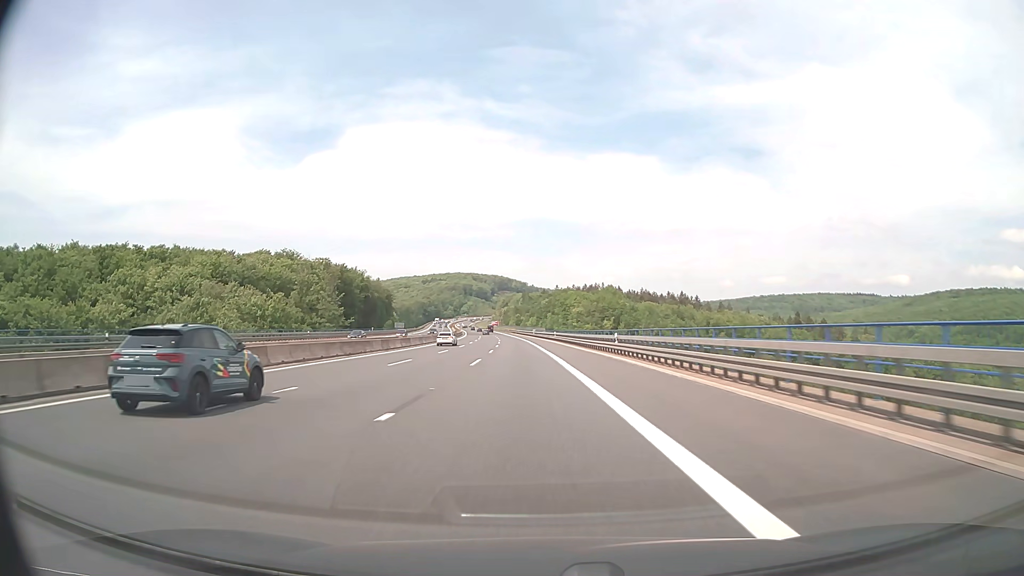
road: motorway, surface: asphalt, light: Day
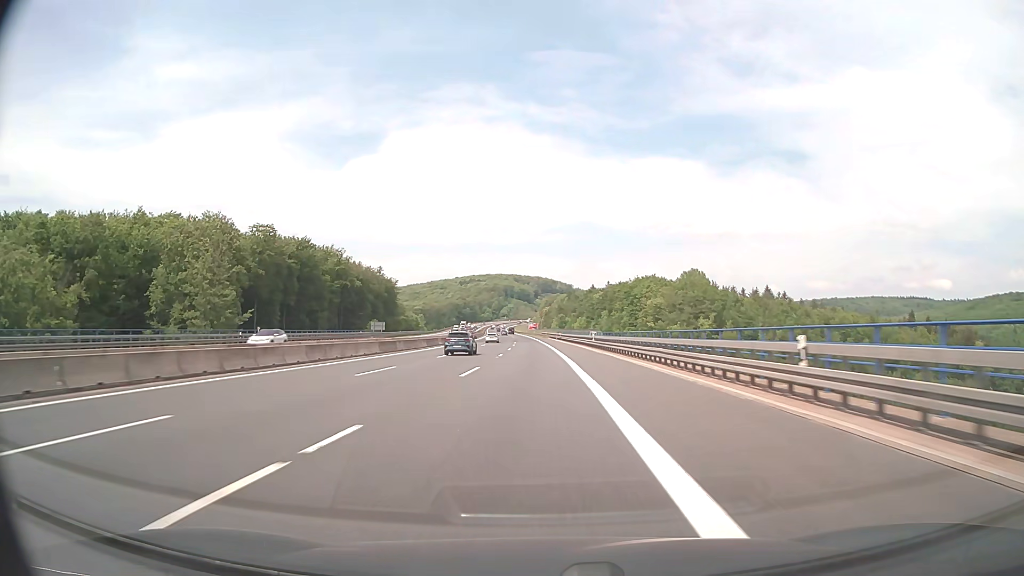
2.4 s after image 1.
(-2.3, +77.9) m; -4°
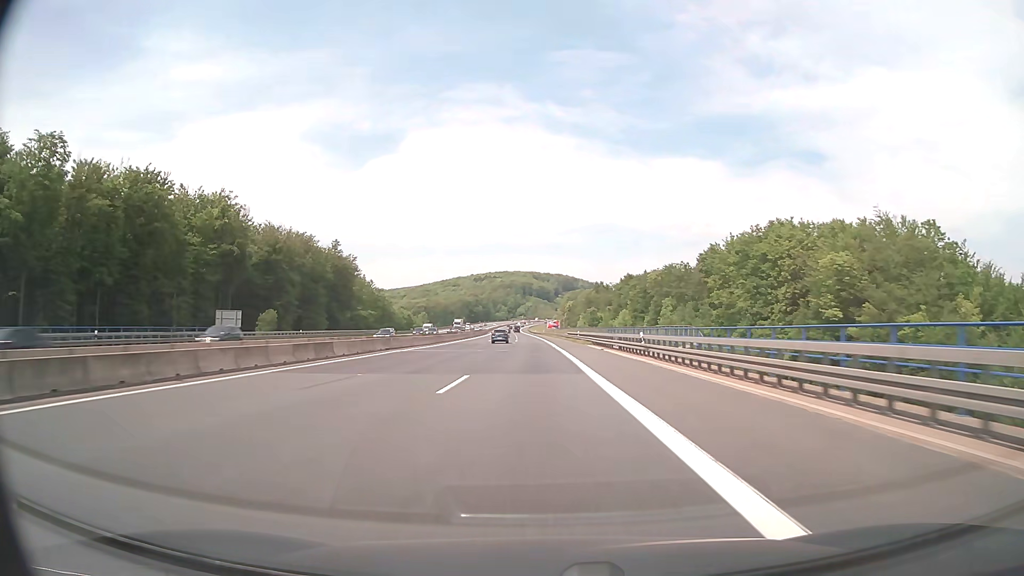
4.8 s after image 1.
(-1.0, +77.9) m; -2°
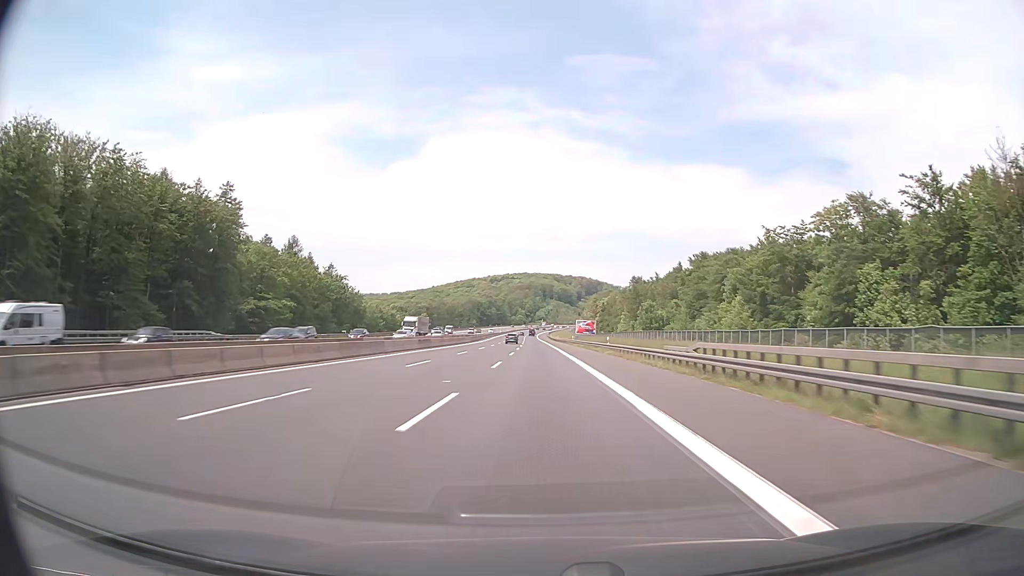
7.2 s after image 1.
(-1.3, +77.8) m; -2°
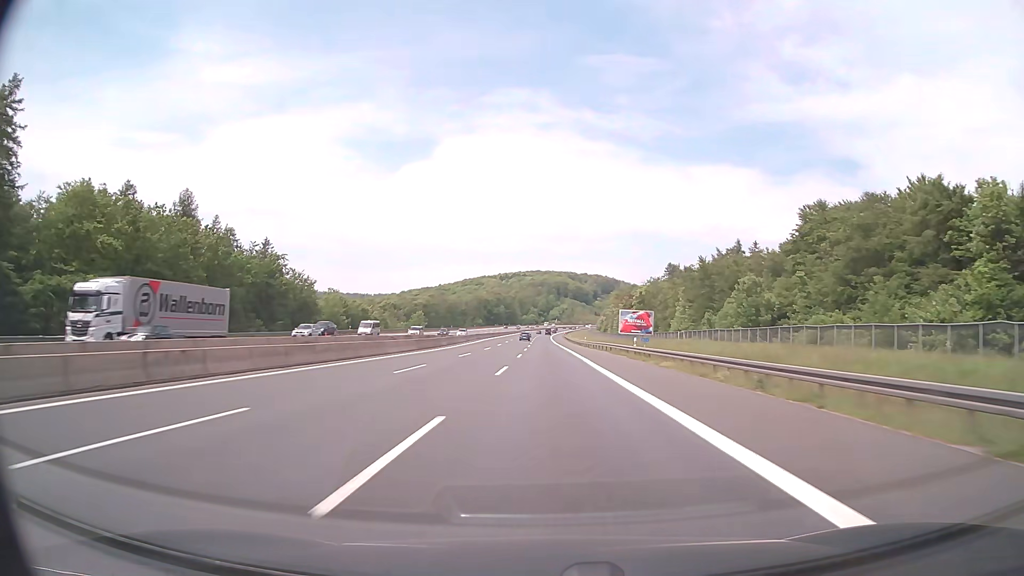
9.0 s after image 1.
(-0.7, +58.4) m; -1°
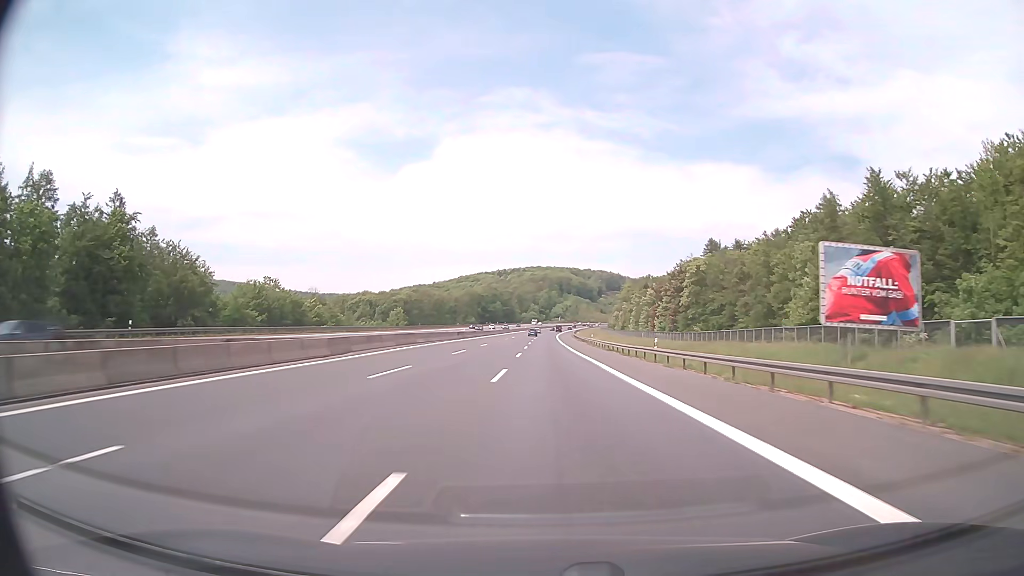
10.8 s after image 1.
(-0.2, +58.4) m; 0°
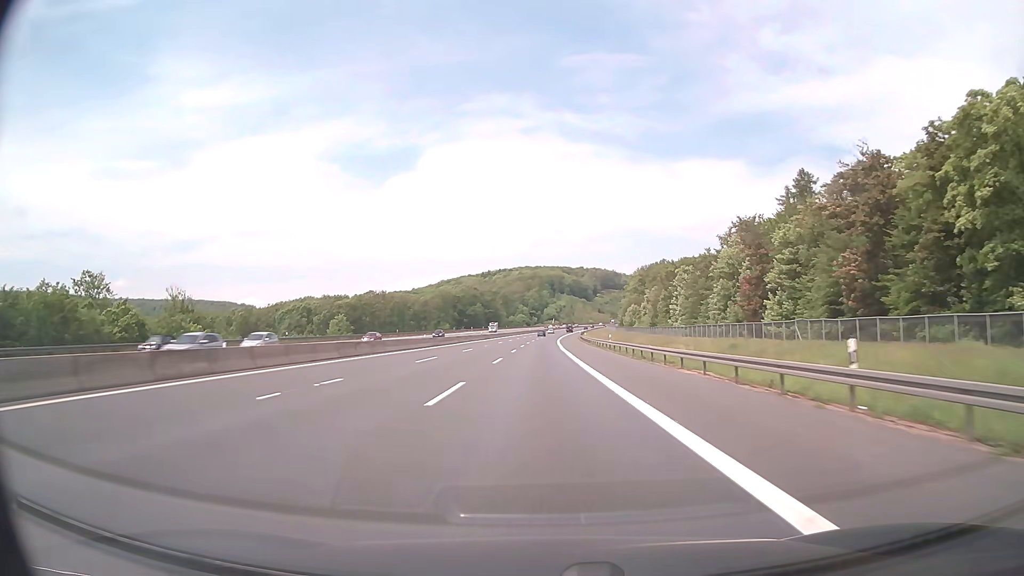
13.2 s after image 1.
(+0.4, +77.9) m; +1°
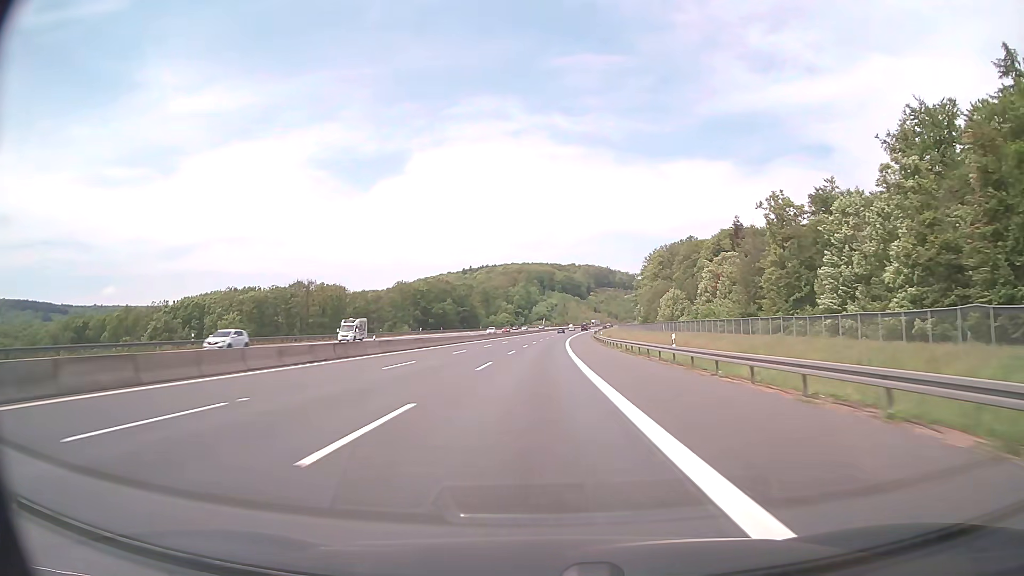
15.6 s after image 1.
(+0.3, +77.8) m; +1°
(0, +10) (0, +20) (0, +30) (0, +40) (+1, +50) (+1, +60) (+1, +70) (+2, +80) (+2, +90) (+2, +100) m
